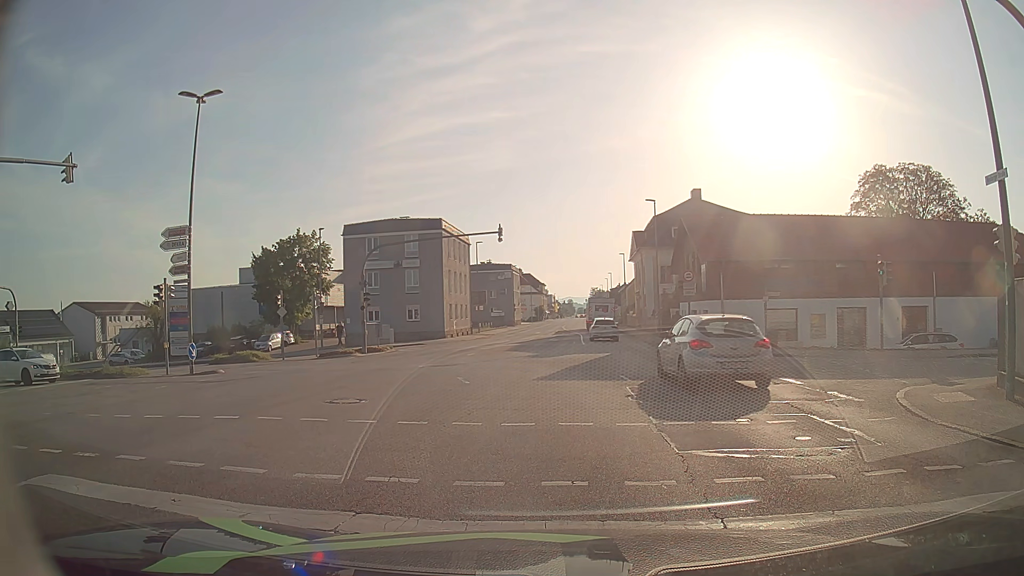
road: tertiary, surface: asphalt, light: Day
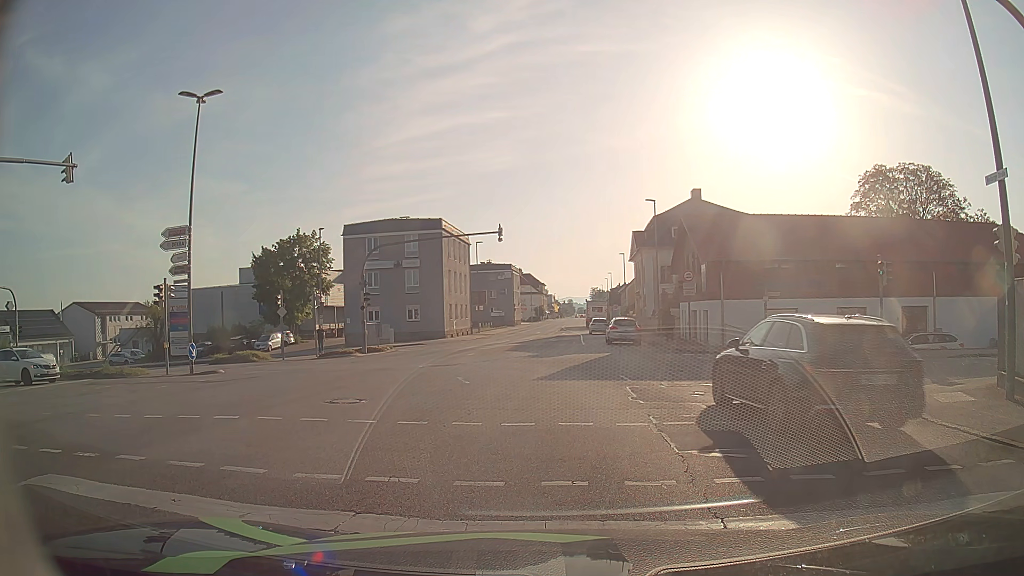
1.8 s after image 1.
(0.0, 0.0) m; 0°
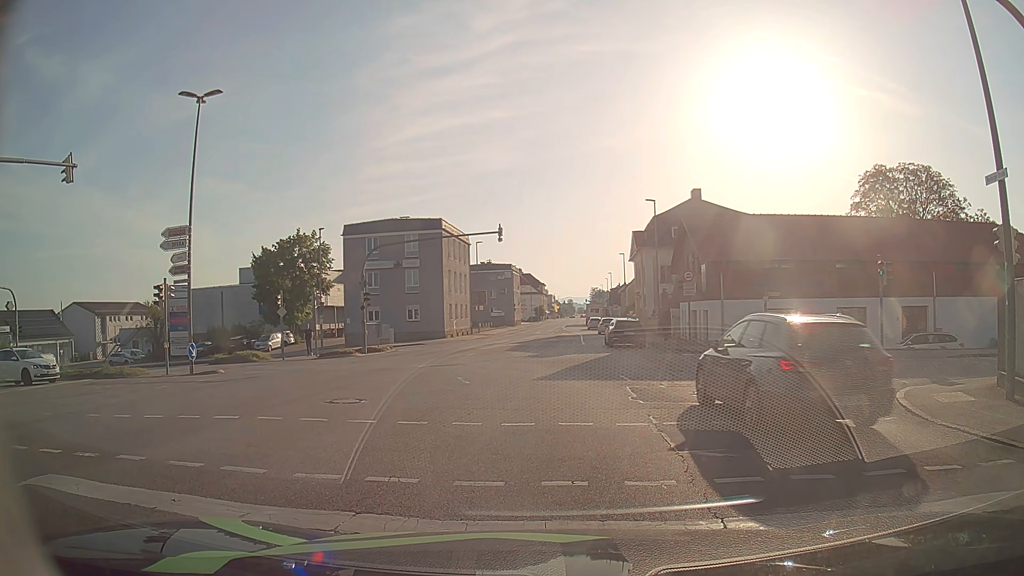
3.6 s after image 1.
(0.0, 0.0) m; 0°
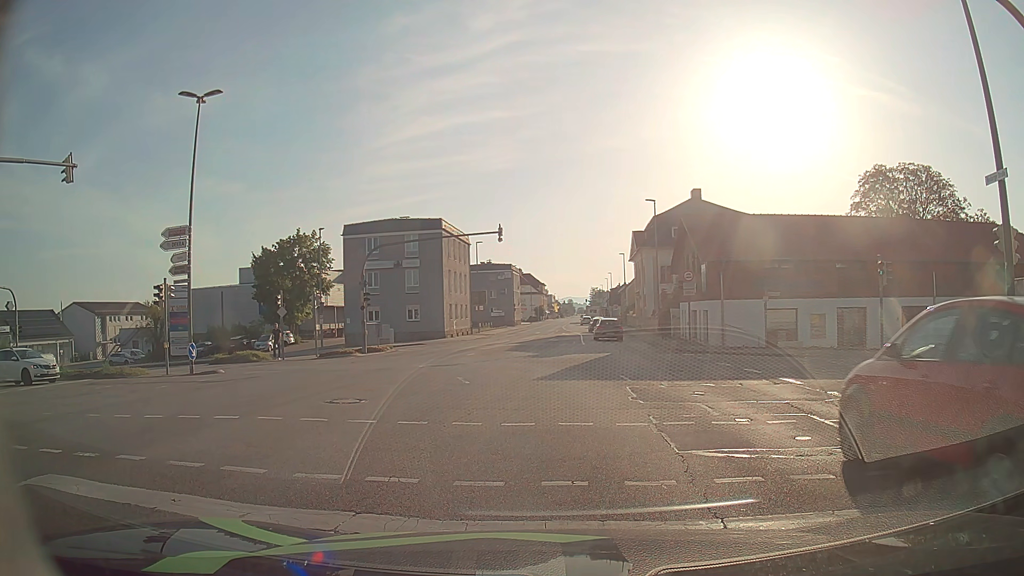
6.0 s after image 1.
(0.0, 0.0) m; 0°
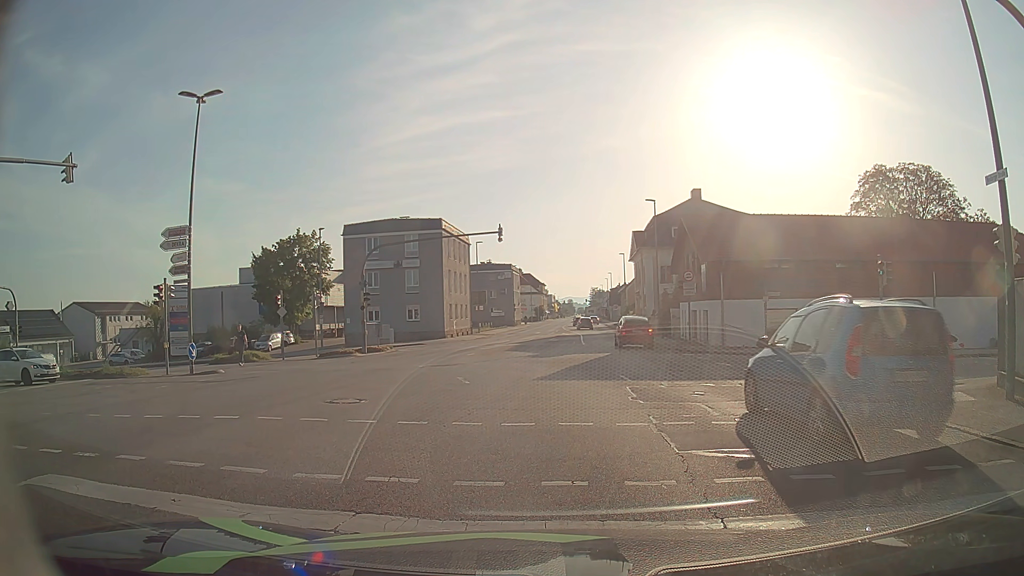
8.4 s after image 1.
(0.0, 0.0) m; 0°
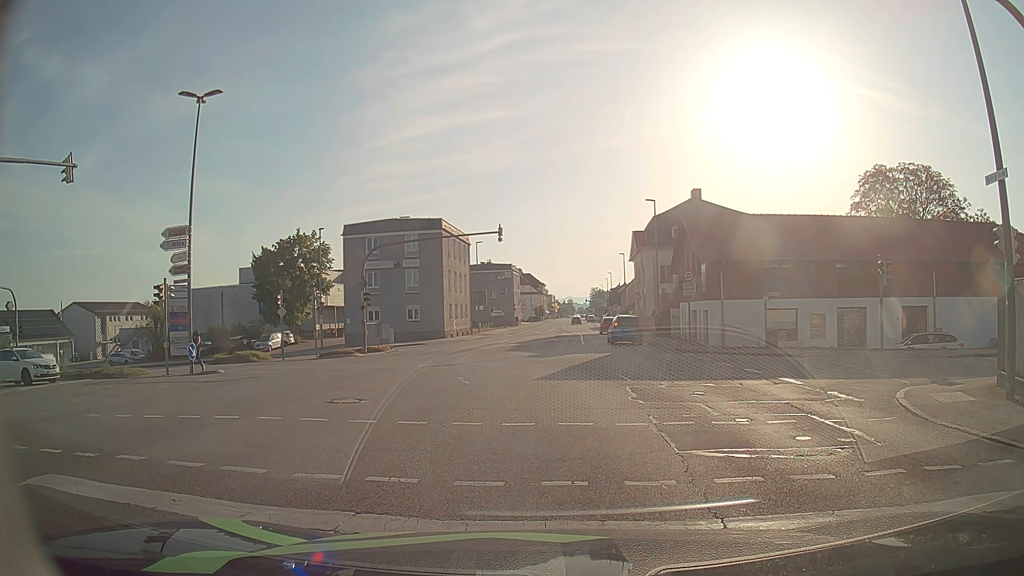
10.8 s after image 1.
(0.0, 0.0) m; 0°
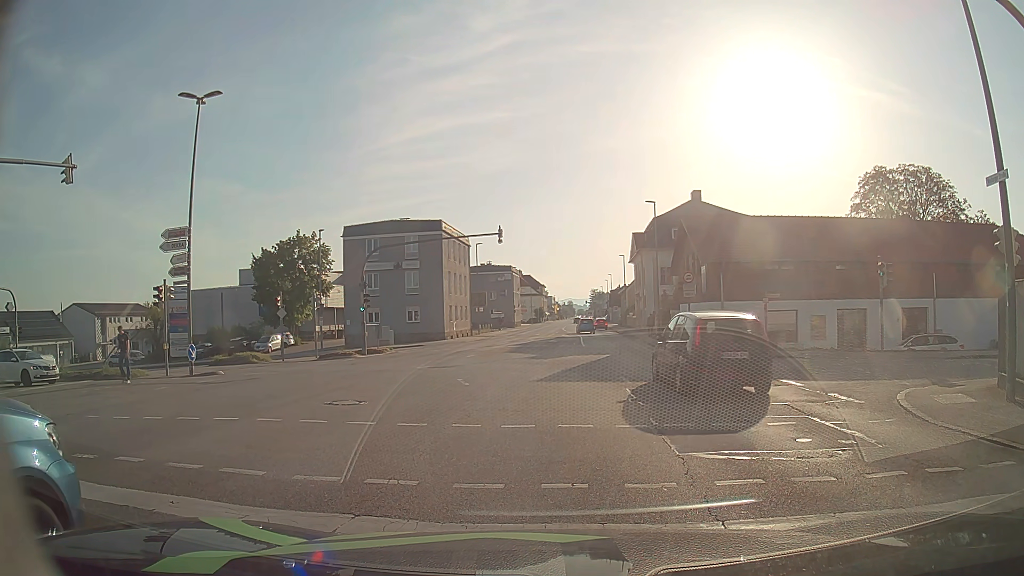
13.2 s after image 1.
(0.0, 0.0) m; 0°
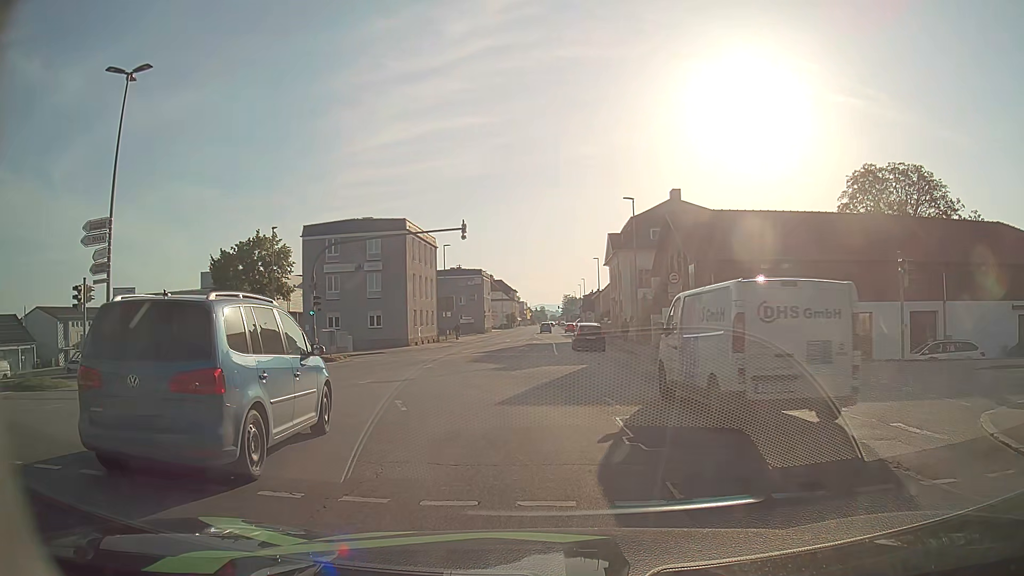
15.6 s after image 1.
(0.0, +3.9) m; 0°
(0, +10) (-2, +20) (-10, +26) (-20, +27) (-30, +26) (-40, +26) (-50, +25) (-60, +26) (-70, +26) (-80, +27) m
